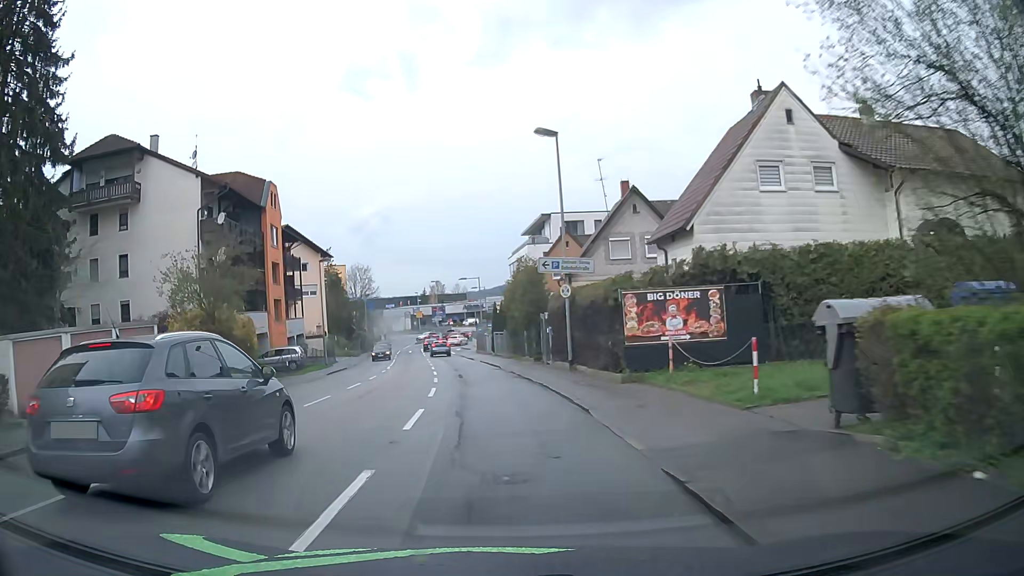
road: tertiary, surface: asphalt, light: Day
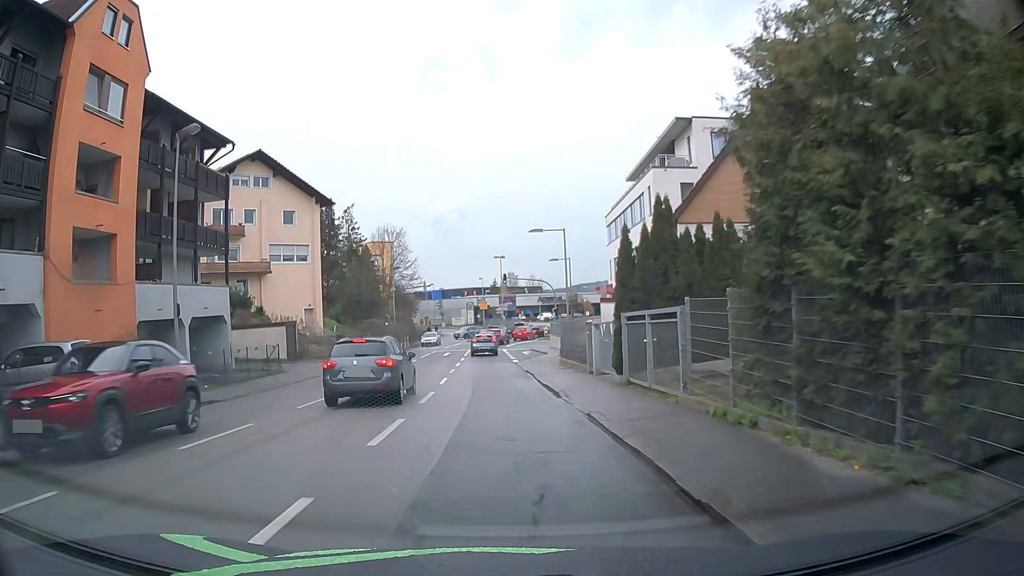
(-1.7, +31.5) m; -6°
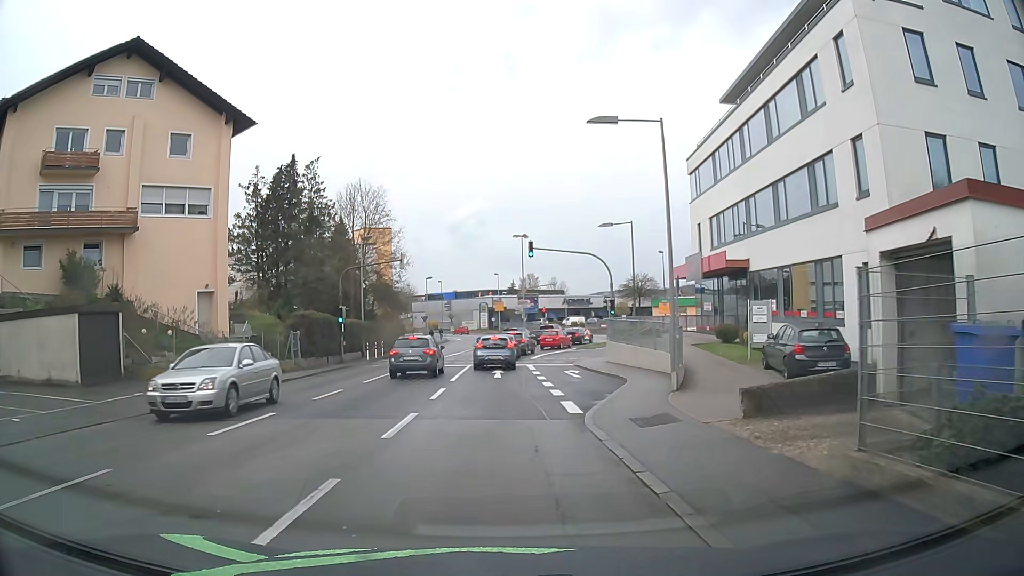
(-0.6, +22.5) m; -2°
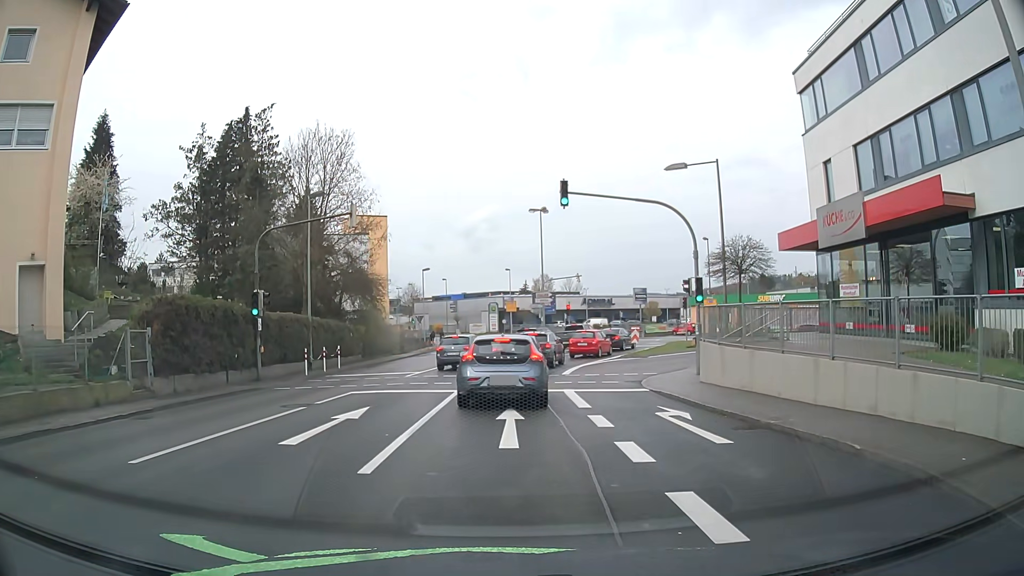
(-0.1, +14.7) m; 0°
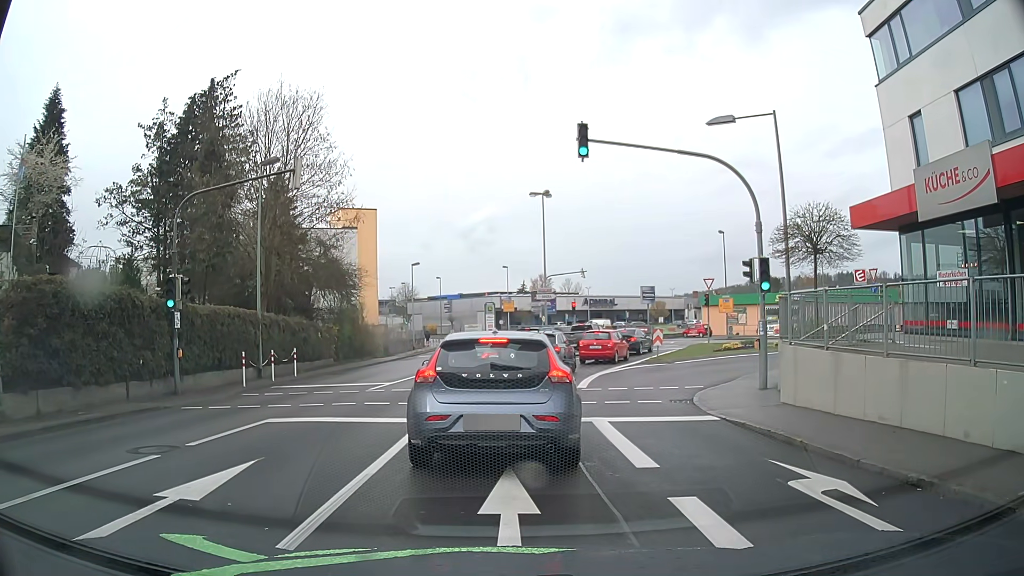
(-0.1, +5.8) m; +1°
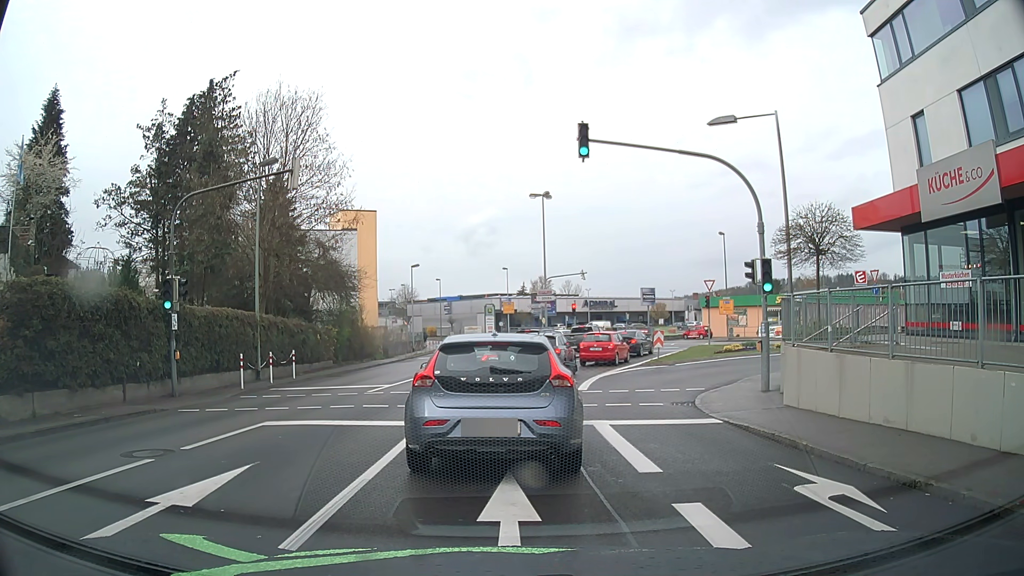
(0.0, +0.2) m; 0°
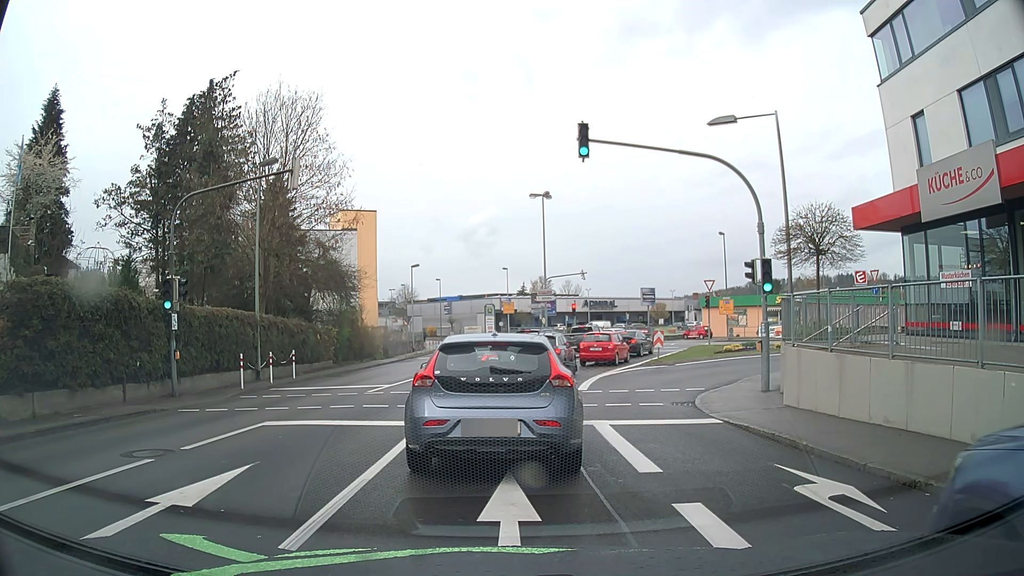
(0.0, 0.0) m; 0°
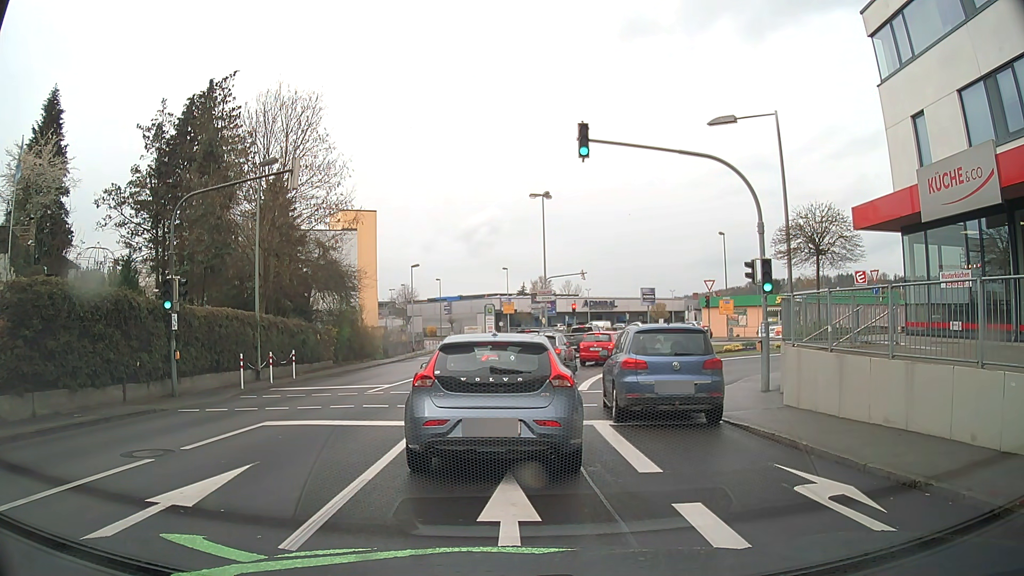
(0.0, 0.0) m; 0°
